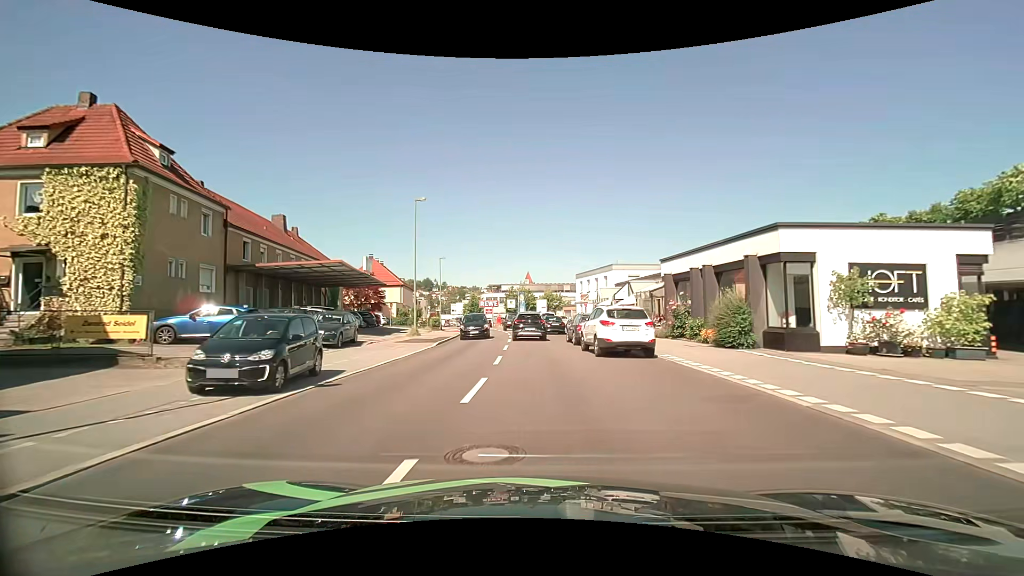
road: tertiary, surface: asphalt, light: Day
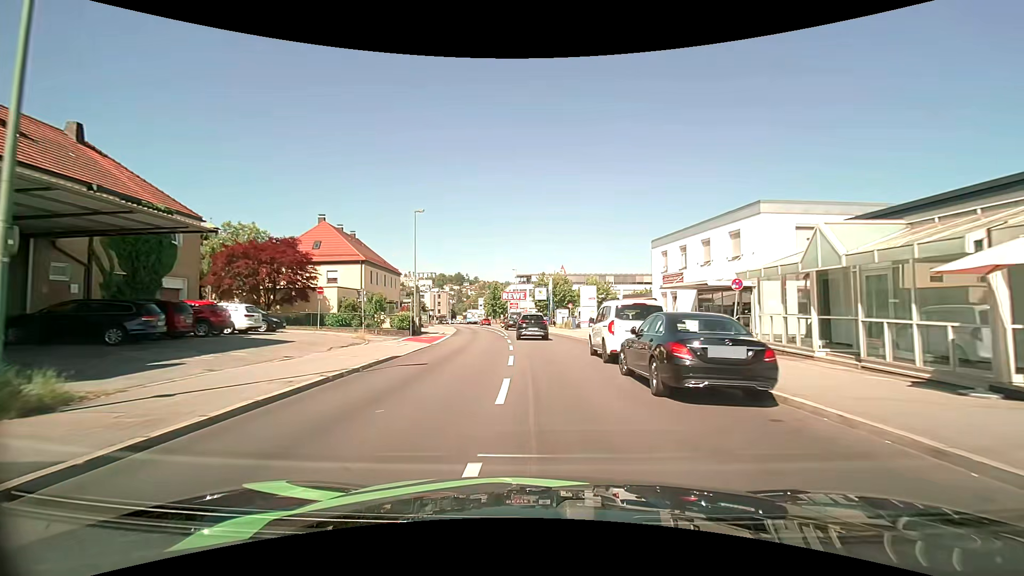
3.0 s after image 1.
(-0.9, +30.3) m; -3°
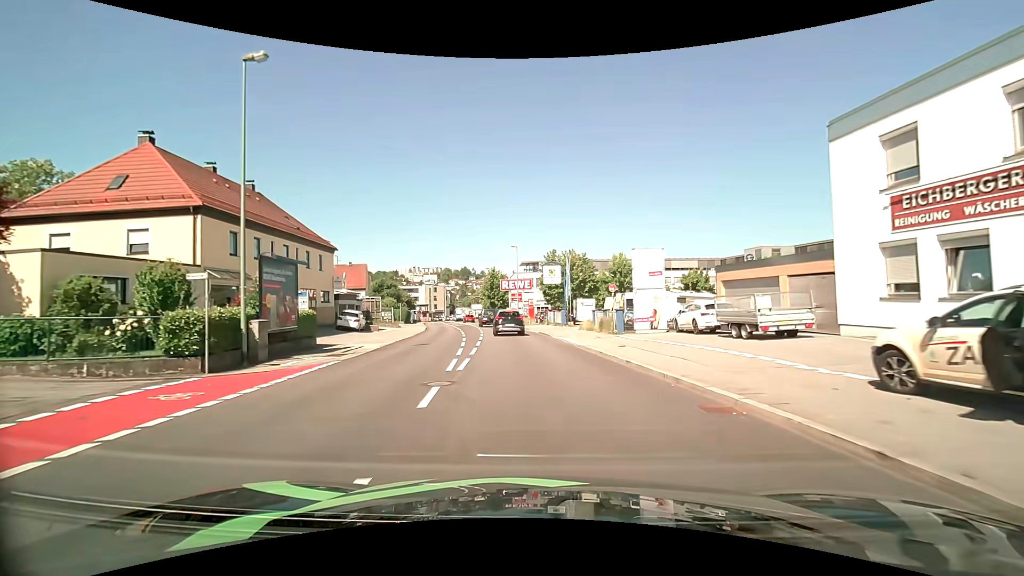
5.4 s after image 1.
(-0.2, +24.4) m; -1°
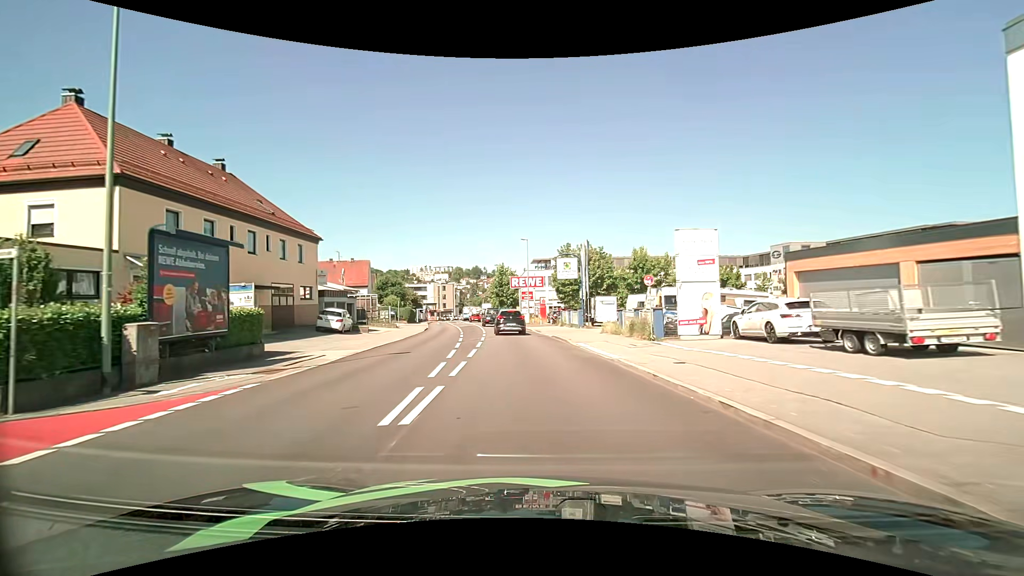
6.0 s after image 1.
(-0.1, +5.7) m; -1°
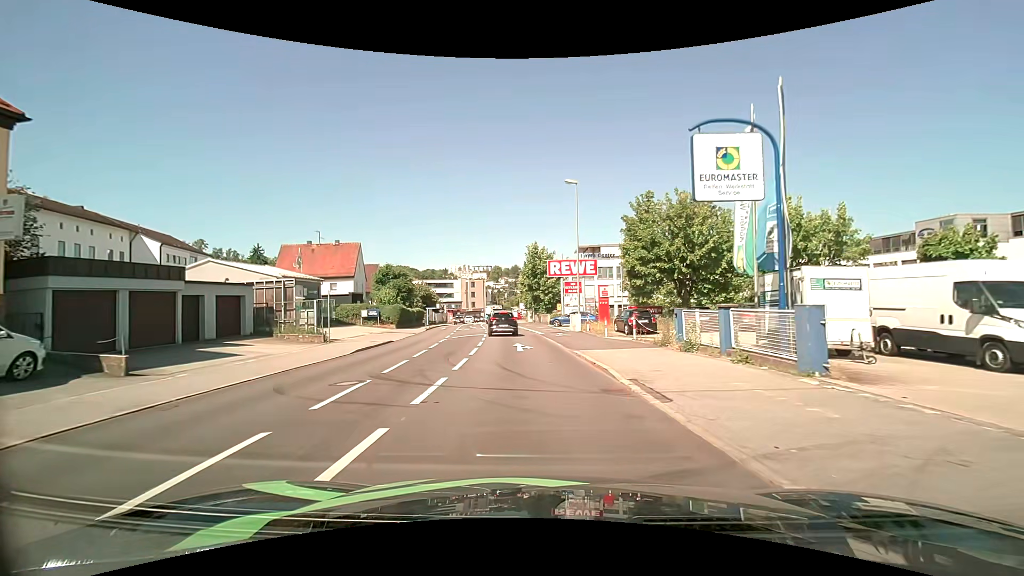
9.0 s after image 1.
(-1.0, +25.9) m; -4°
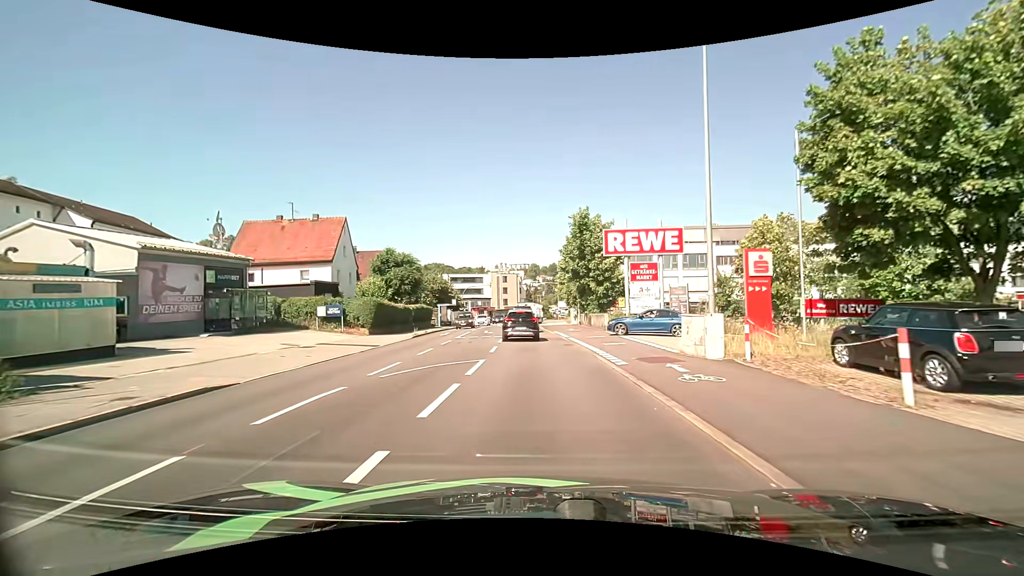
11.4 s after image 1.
(-0.8, +19.4) m; -5°
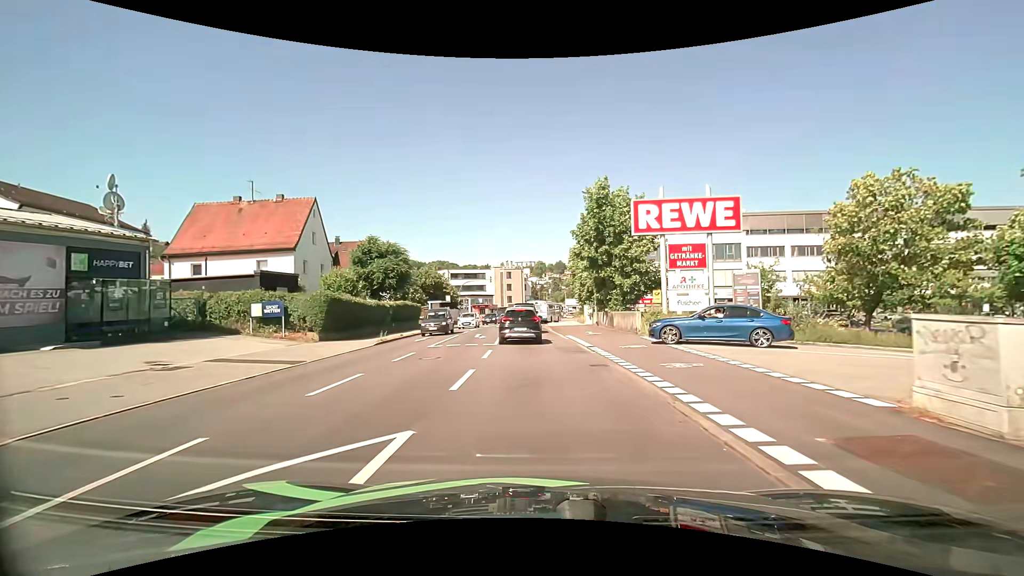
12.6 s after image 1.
(0.0, +8.8) m; 0°
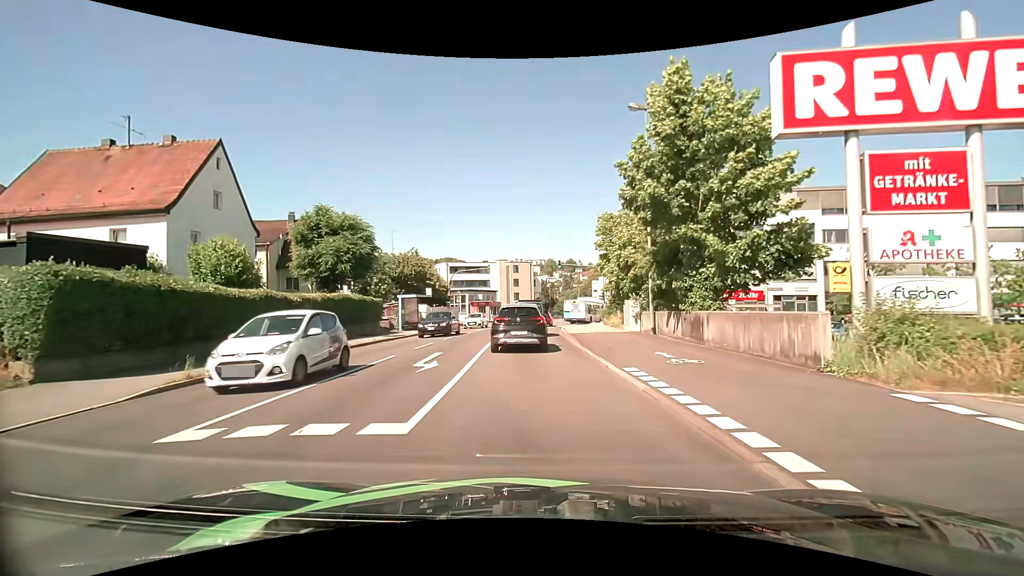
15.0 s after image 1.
(-0.3, +15.2) m; -1°
(0, +10) (-1, +20) (-1, +30) (0, +40) (0, +50) (+1, +60) (+3, +70) (+5, +80) (+7, +89) (+10, +99) m
